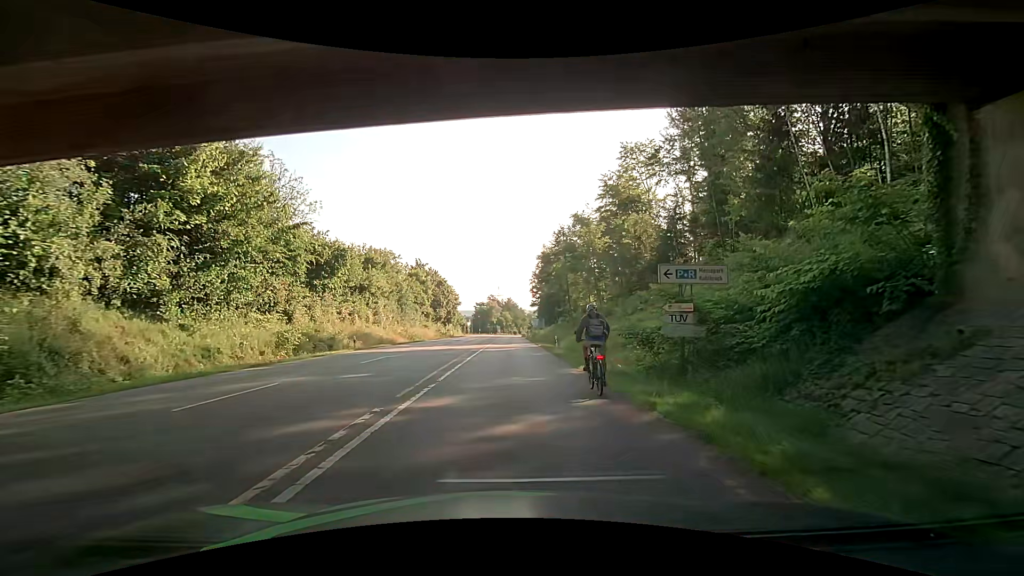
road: secondary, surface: asphalt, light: Day
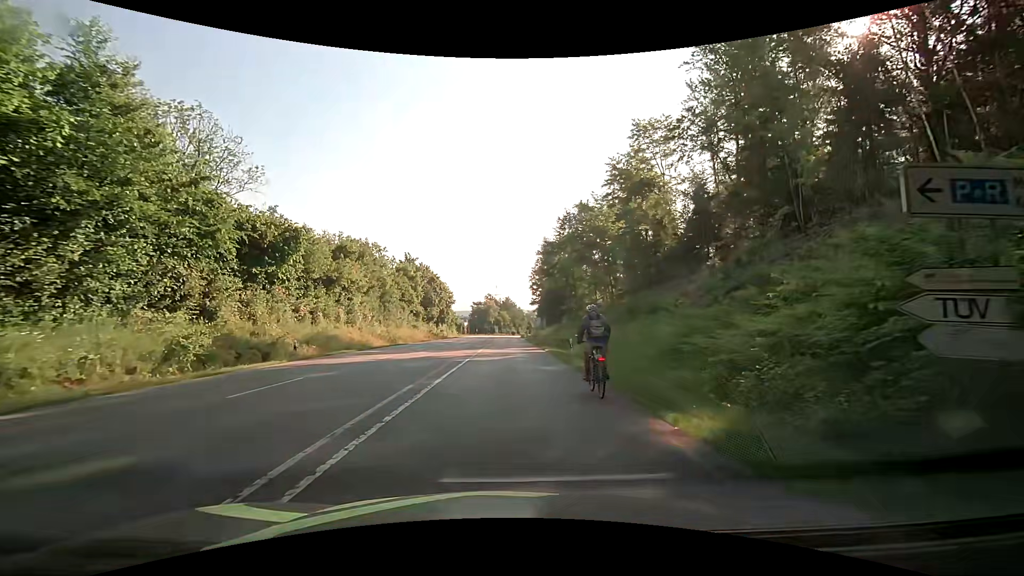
(+0.1, +9.4) m; +1°
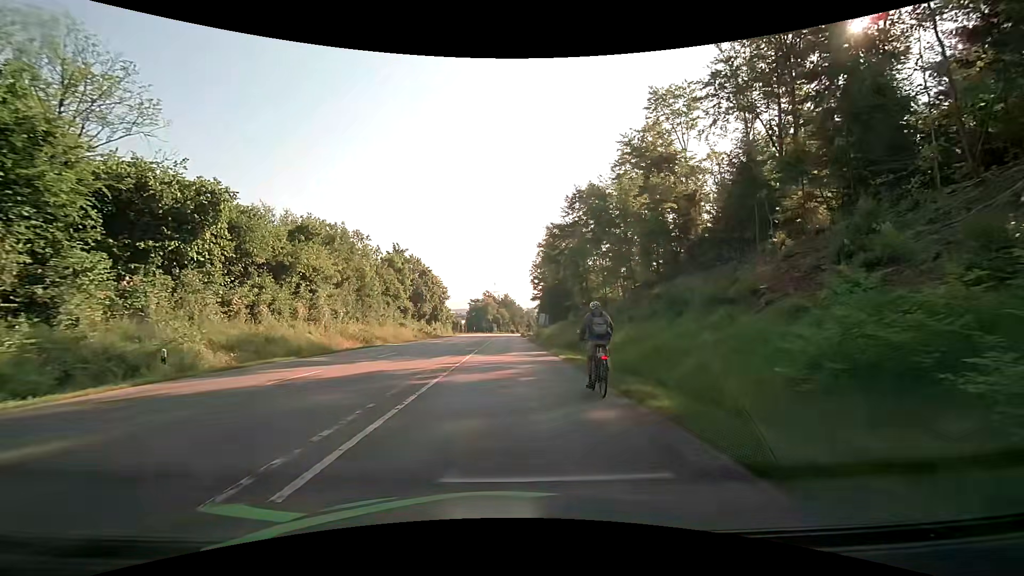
(-0.2, +9.5) m; -2°
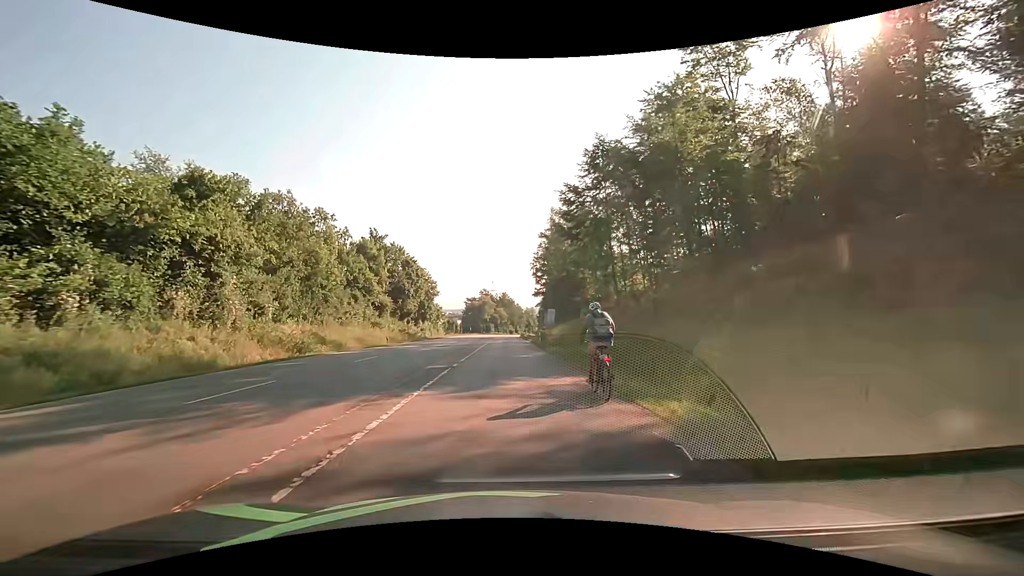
(0.0, +14.3) m; 0°
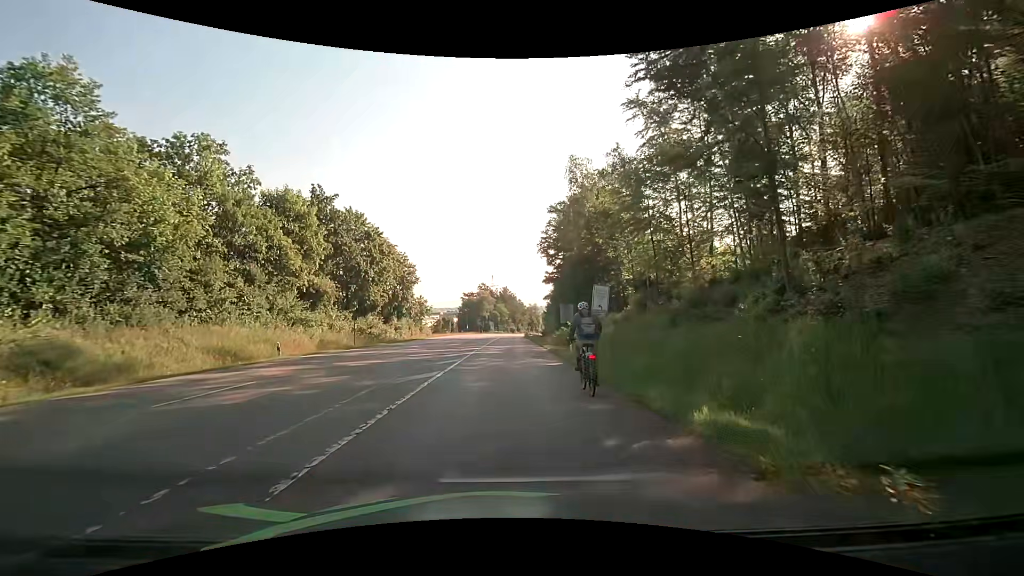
(0.0, +23.4) m; 0°
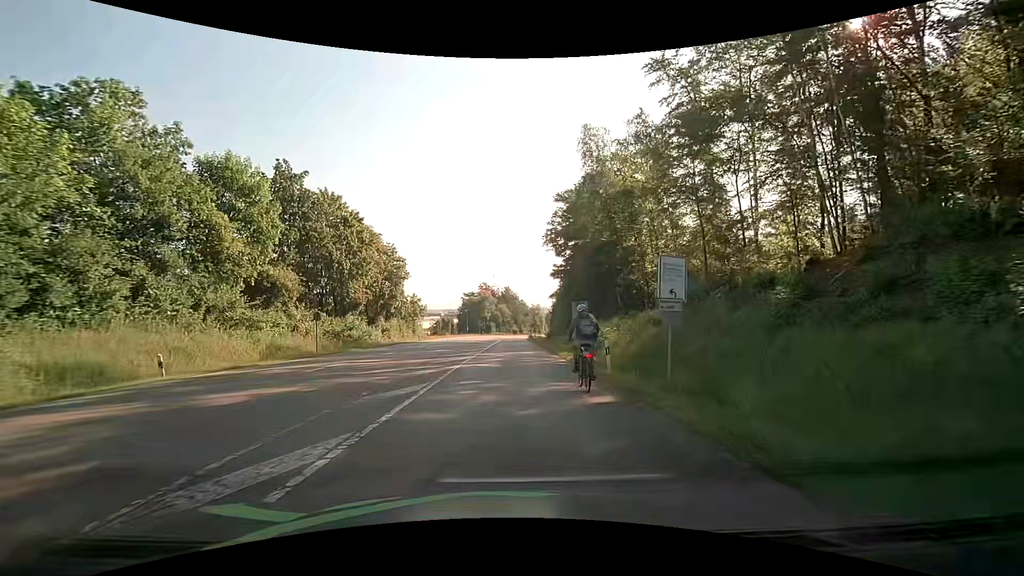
(0.0, +8.9) m; -1°
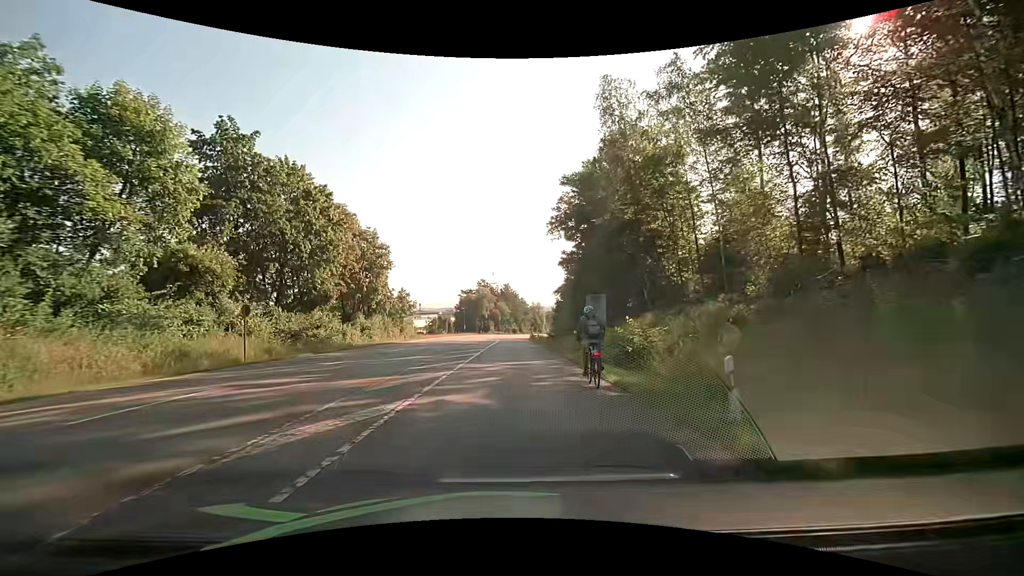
(0.0, +9.2) m; 0°
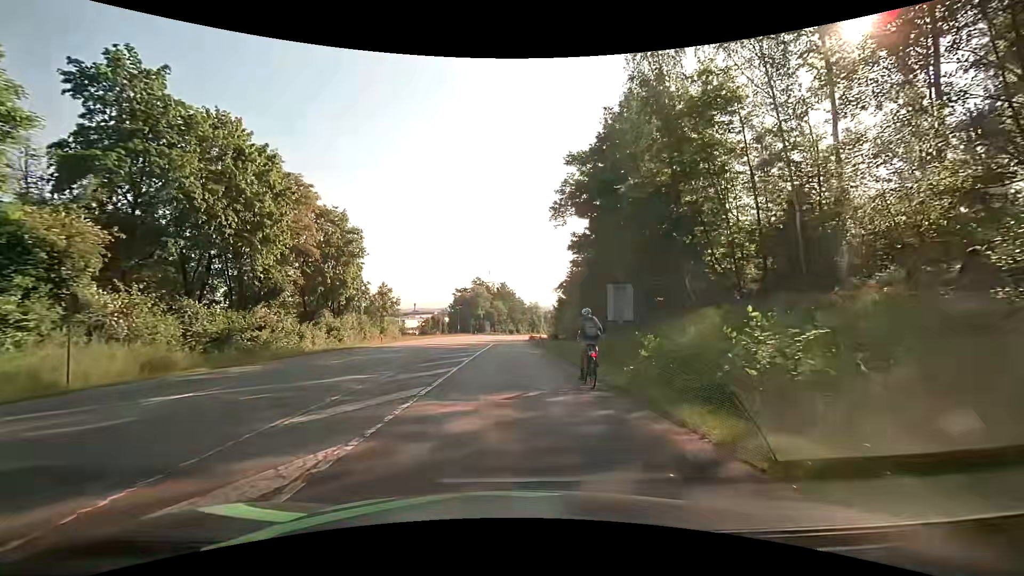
(0.0, +9.7) m; 0°
(0, +10) (0, +20) (0, +30) (0, +40) (+1, +50) (+1, +60) (+1, +70) (+1, +80) (+1, +90) (+2, +100) m
